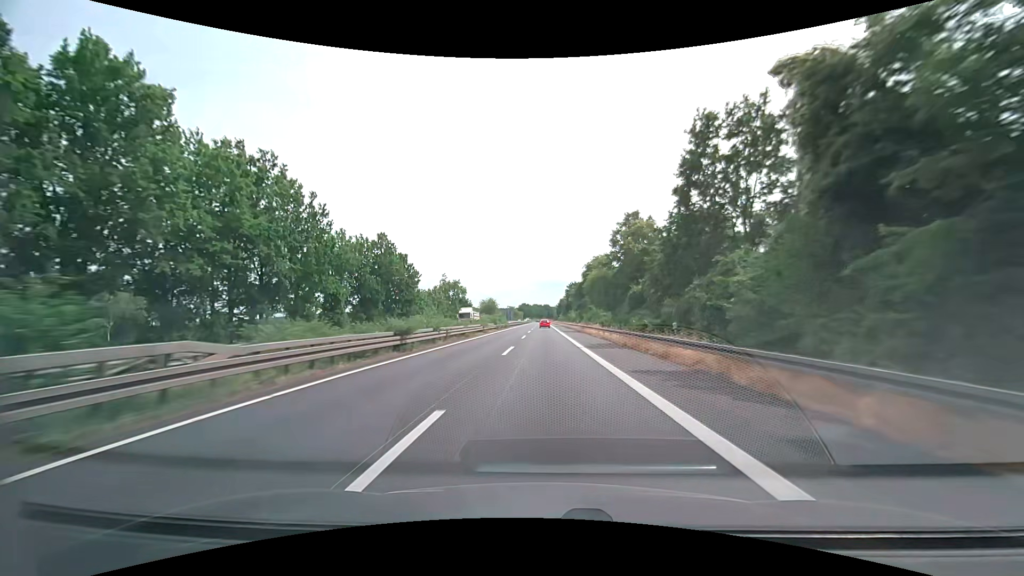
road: trunk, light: Day
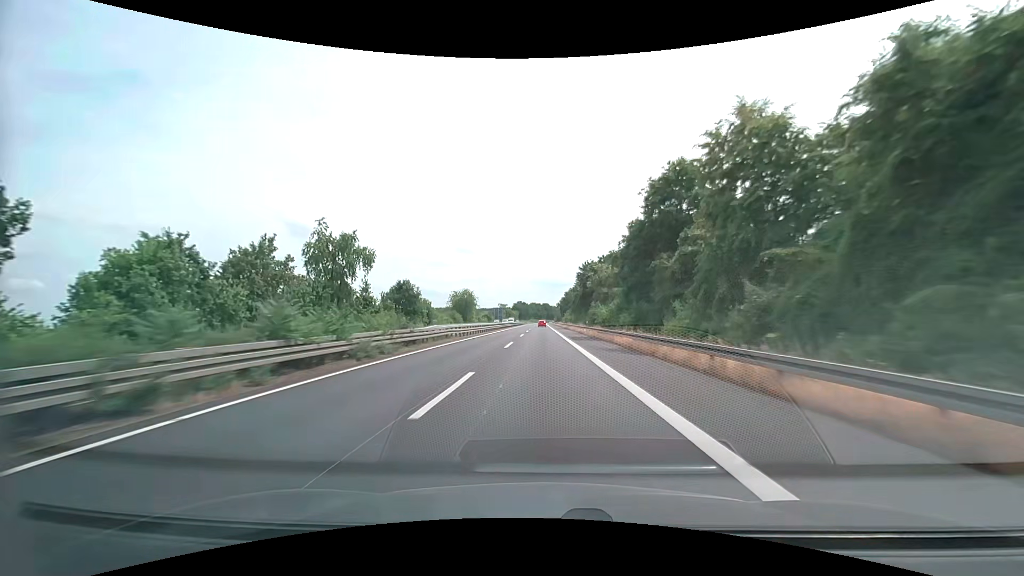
(+0.4, +66.4) m; 0°
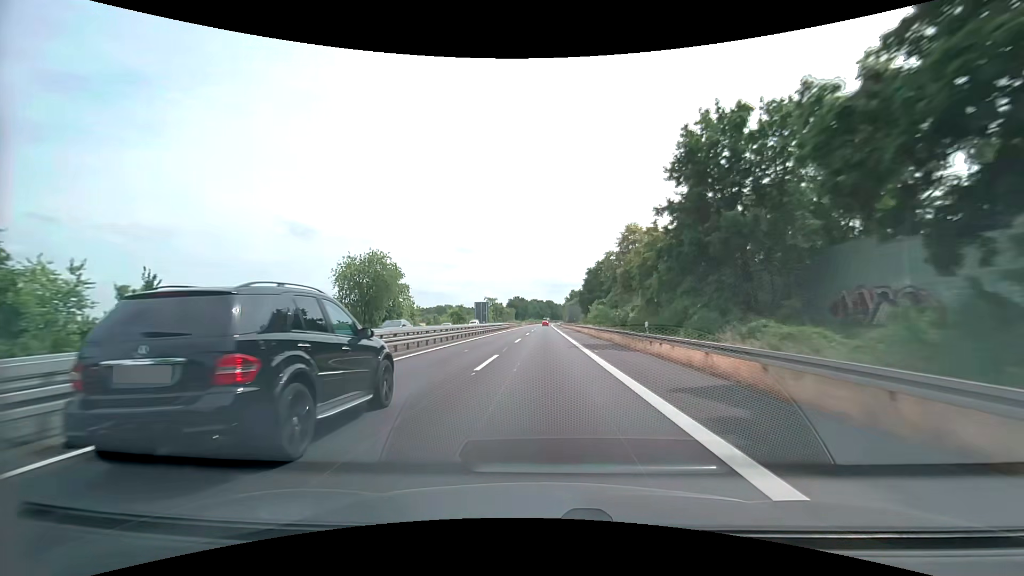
(-0.2, +83.0) m; 0°
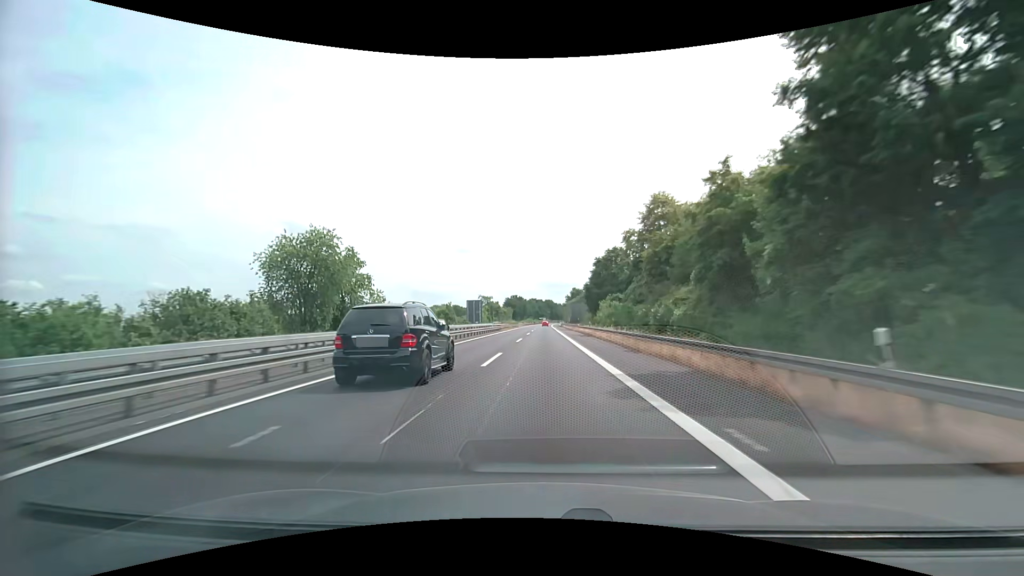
(0.0, +16.6) m; 0°
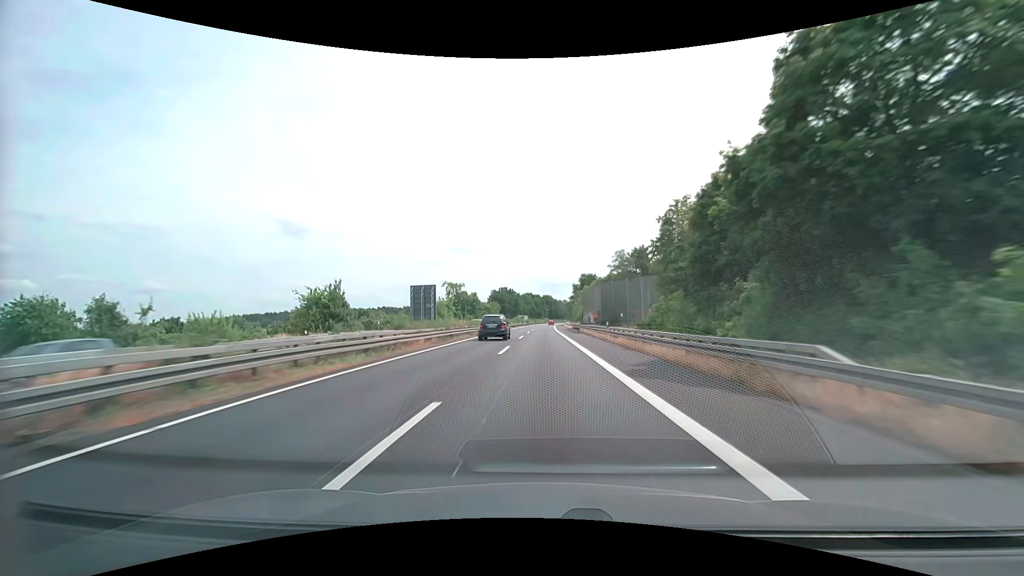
(+0.2, +66.4) m; 0°
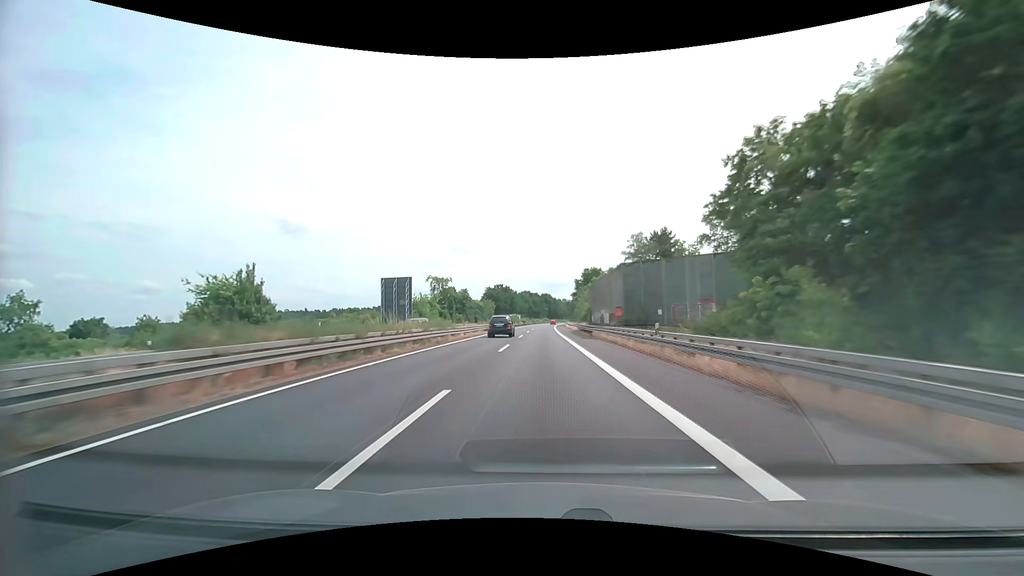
(0.0, +16.6) m; 0°
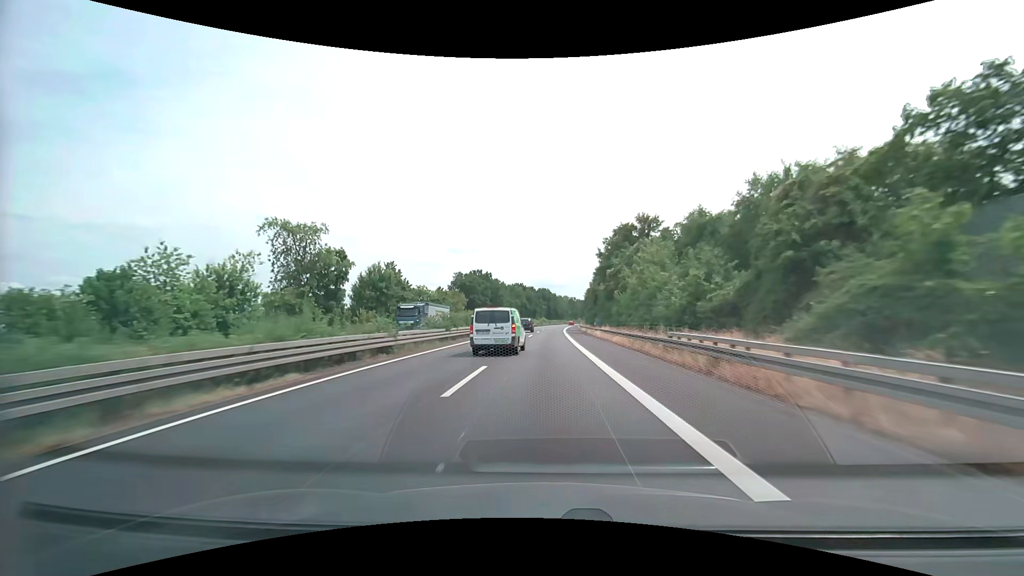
(0.0, +66.4) m; 0°
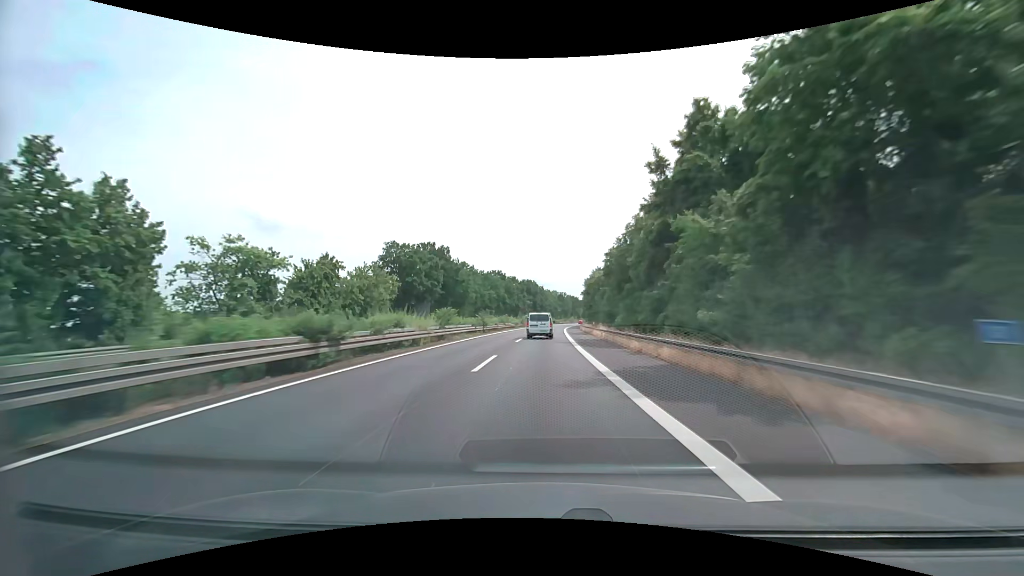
(+0.6, +49.8) m; +2°
(0, +10) (0, +20) (0, +30) (0, +40) (+1, +50) (+1, +60) (+1, +70) (+2, +80) (+2, +90) (+3, +100) m
